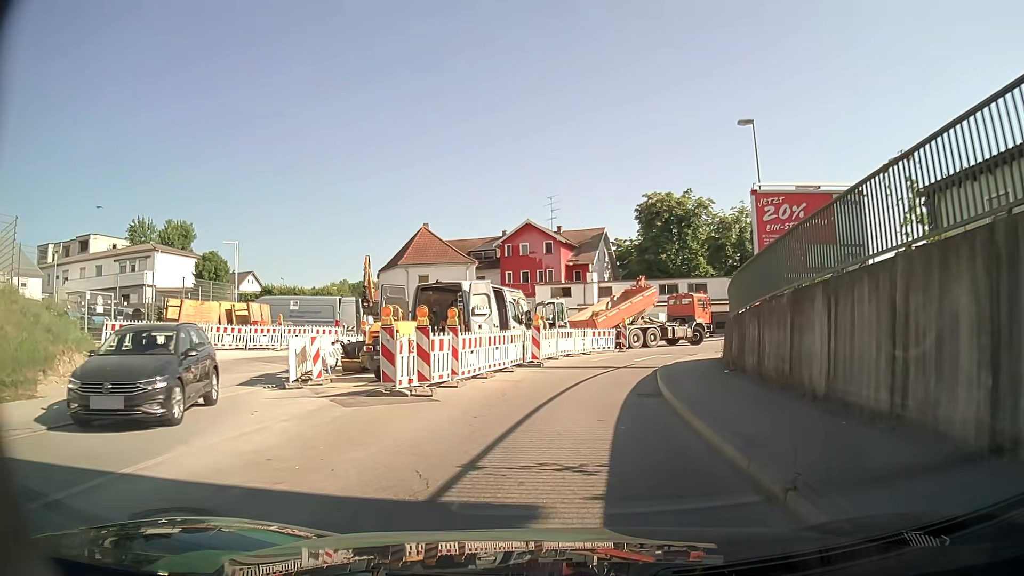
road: tertiary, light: Day
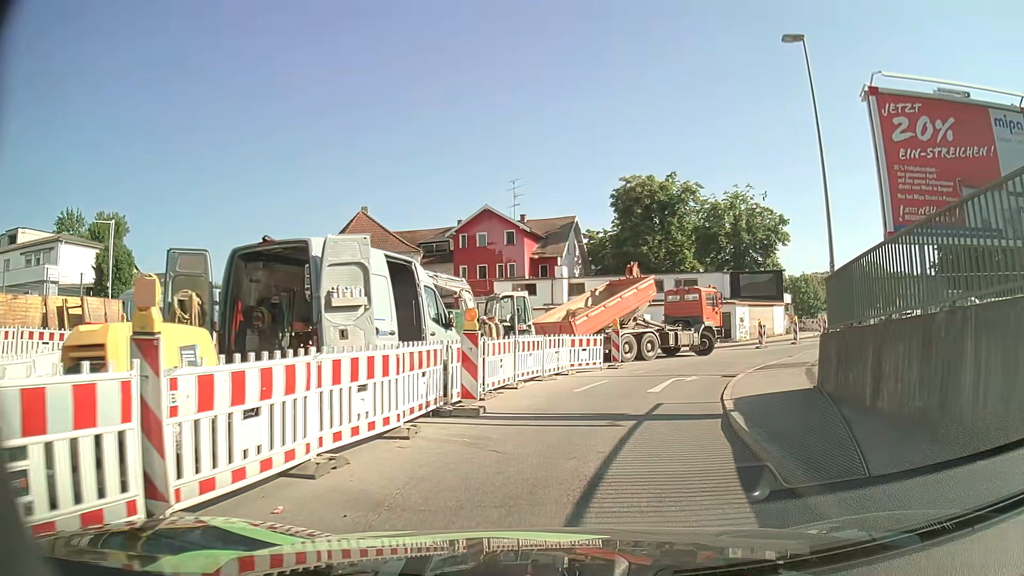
(+0.3, +10.3) m; +4°
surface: asphalt
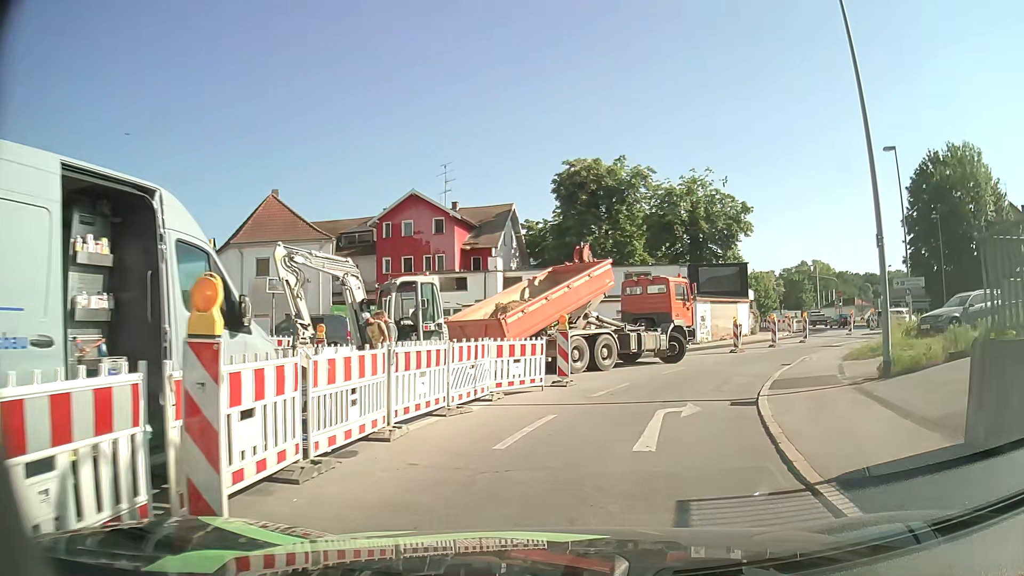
(+0.3, +6.7) m; +5°
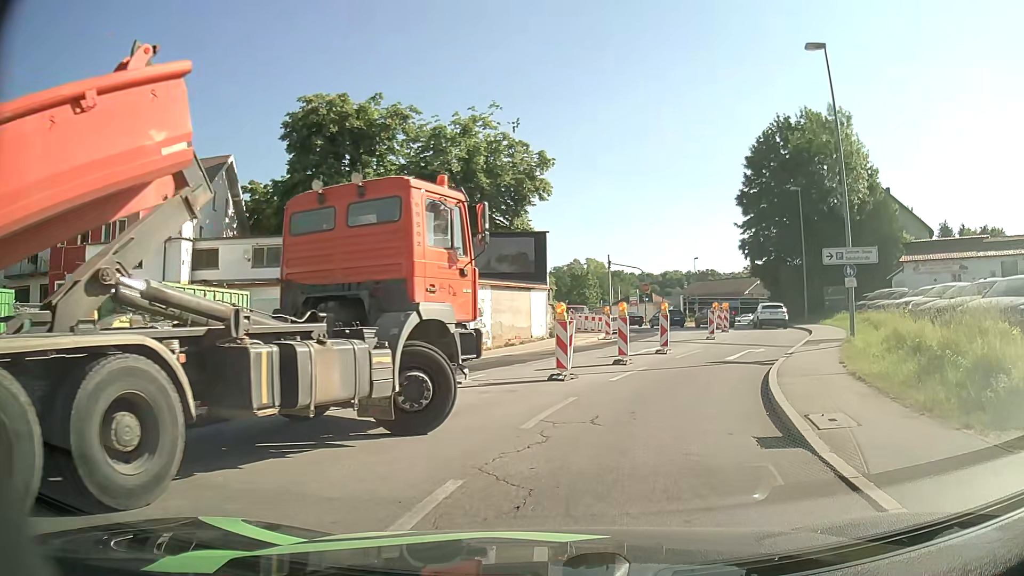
(+2.6, +15.9) m; +21°
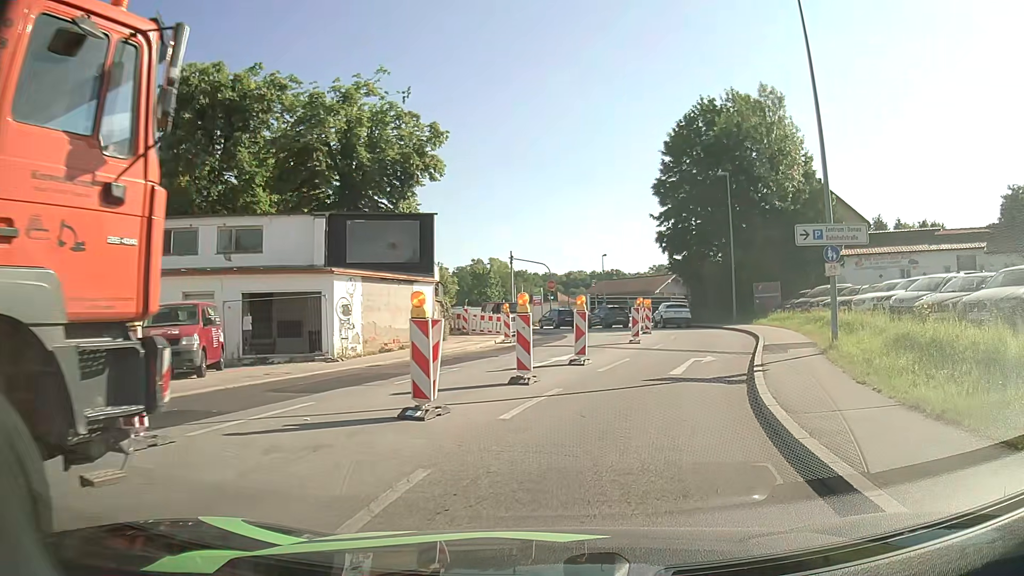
(+0.4, +5.7) m; +8°
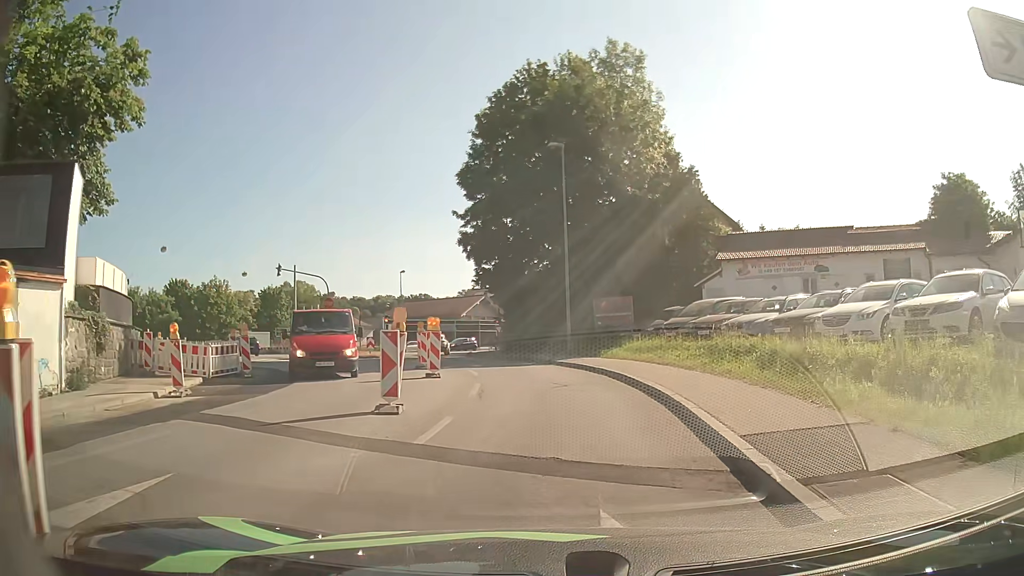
(+2.1, +13.3) m; +16°
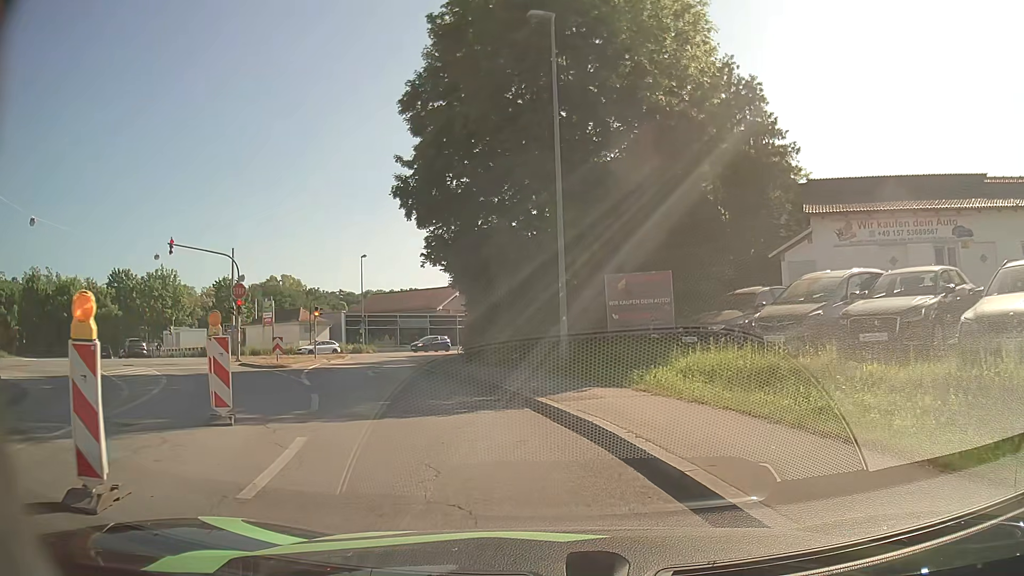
(+0.3, +14.1) m; 0°
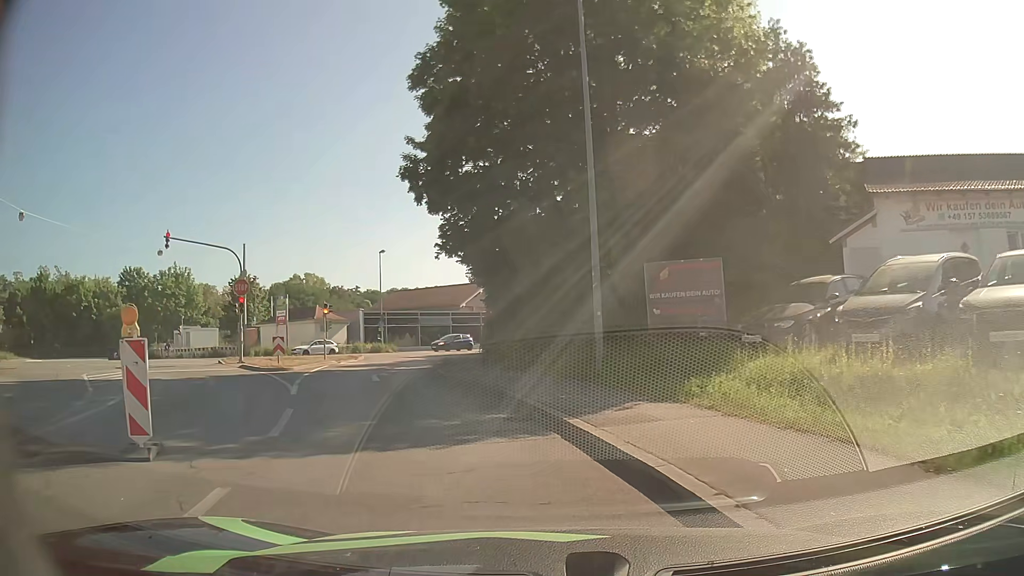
(0.0, +2.9) m; -1°
(-1, +10) (-4, +19) (-7, +29) (-9, +39) (-8, +49) (-4, +58) (+2, +66) (+8, +74) (+14, +82) (+19, +90) m
